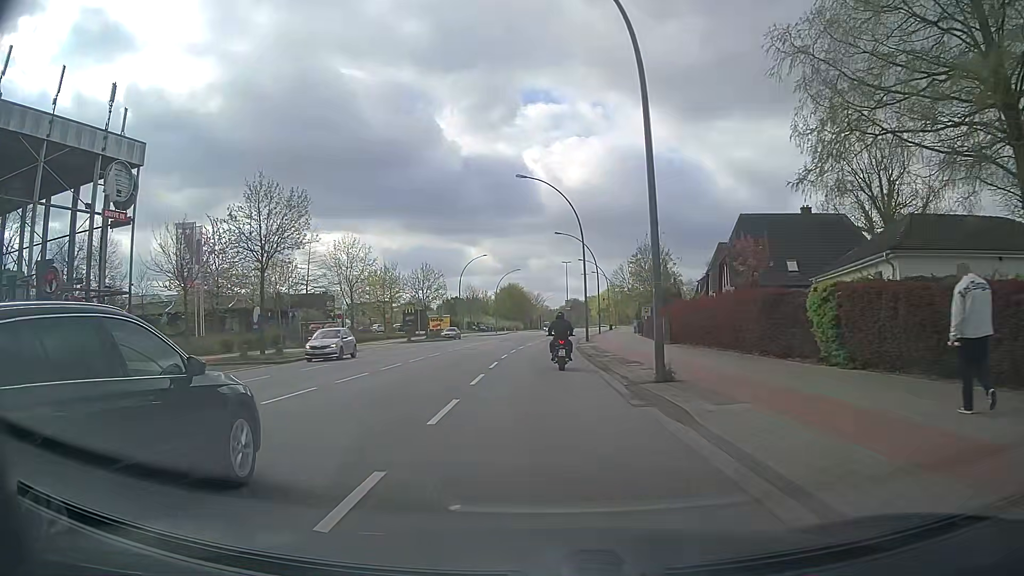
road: secondary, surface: asphalt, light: Day
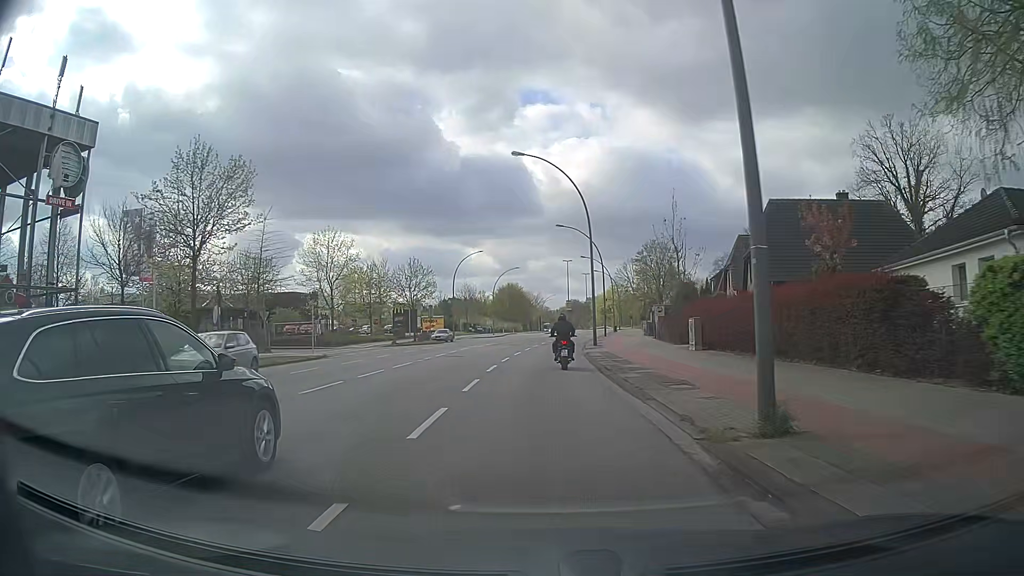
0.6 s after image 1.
(0.0, +7.1) m; 0°
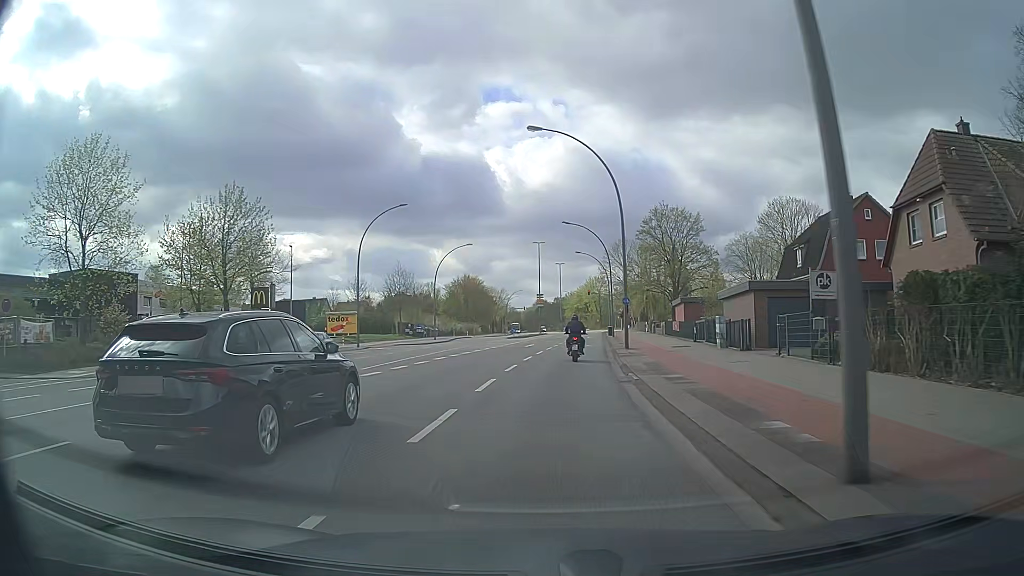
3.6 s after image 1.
(+0.4, +36.5) m; +3°
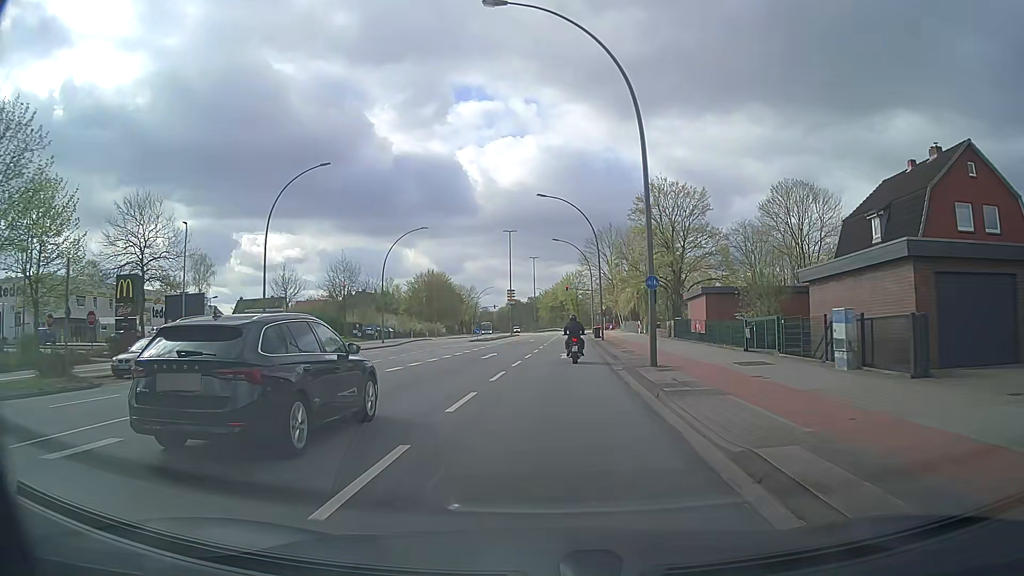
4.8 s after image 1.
(+0.3, +15.2) m; +2°
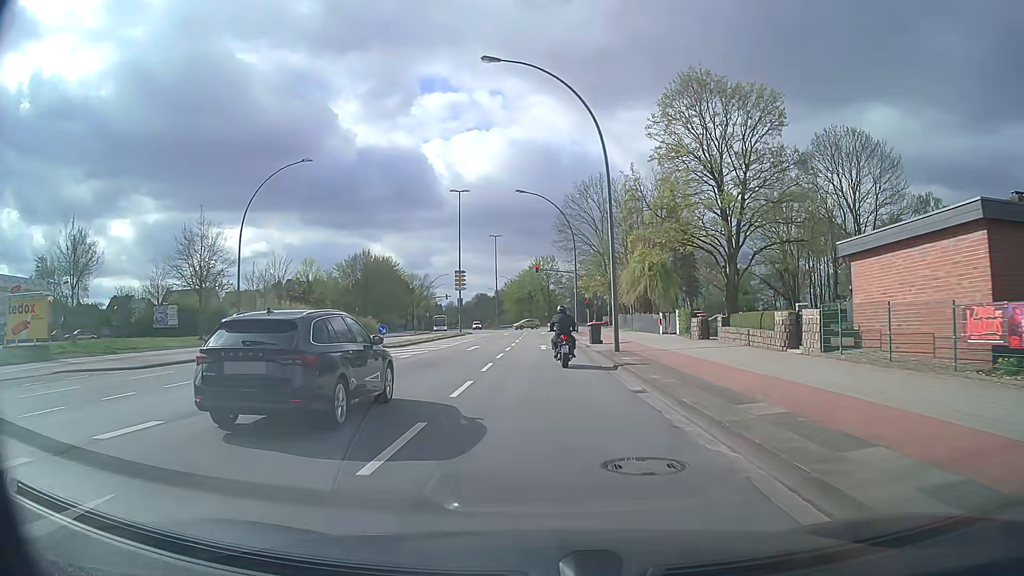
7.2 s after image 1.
(+0.8, +28.4) m; +3°
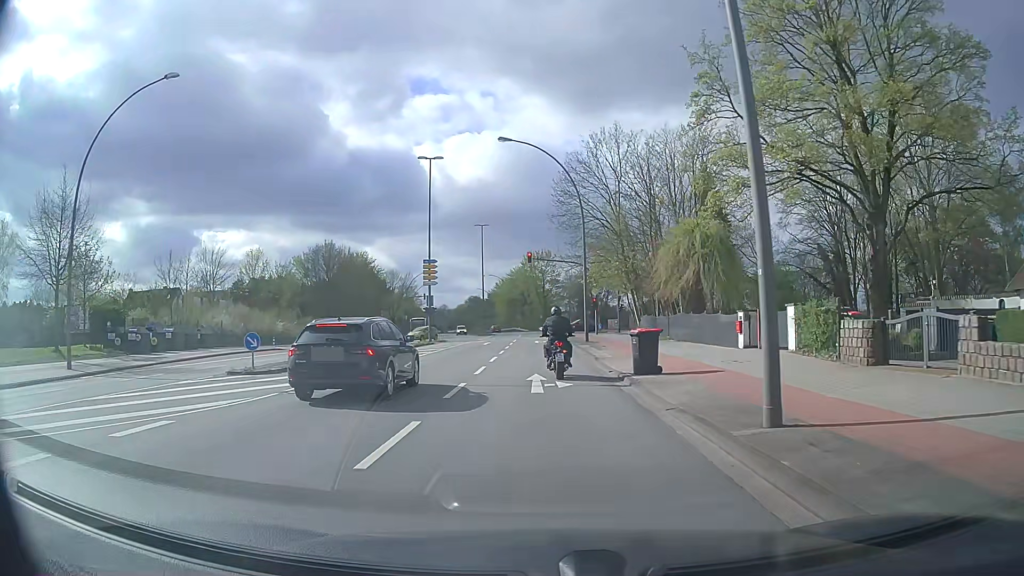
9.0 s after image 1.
(0.0, +17.4) m; 0°
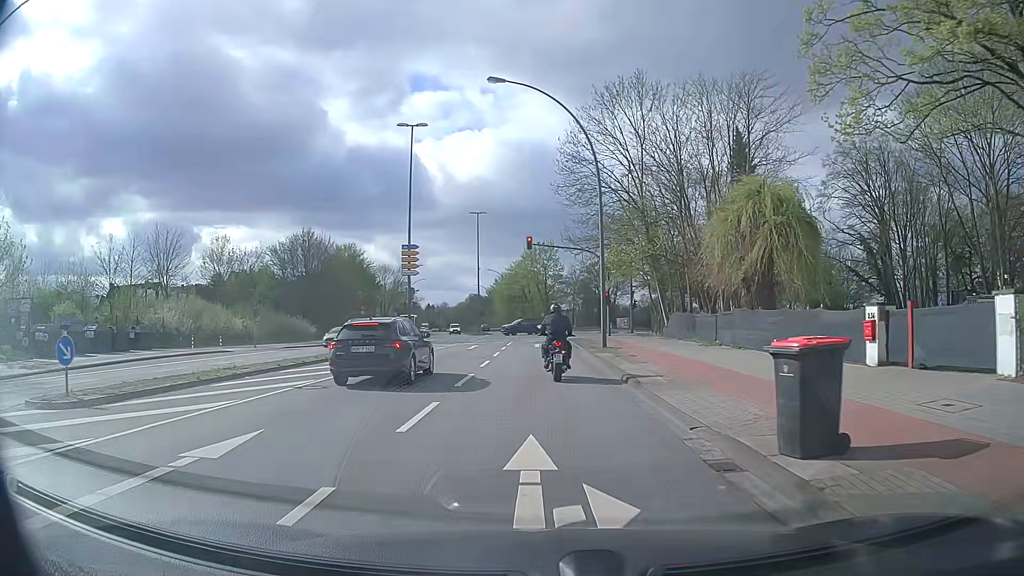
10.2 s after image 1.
(0.0, +9.7) m; 0°
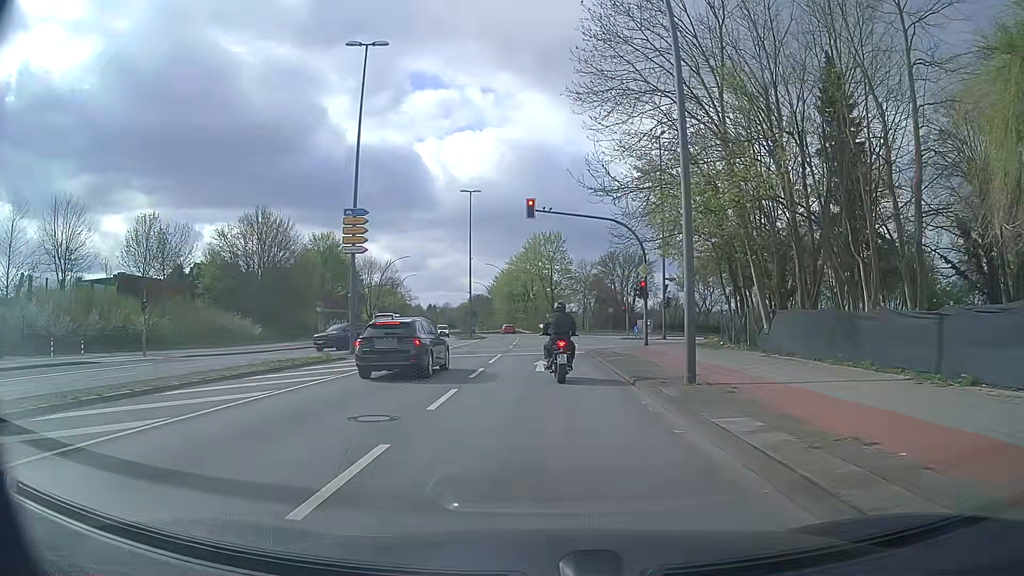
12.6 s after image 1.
(-0.1, +15.7) m; 0°
